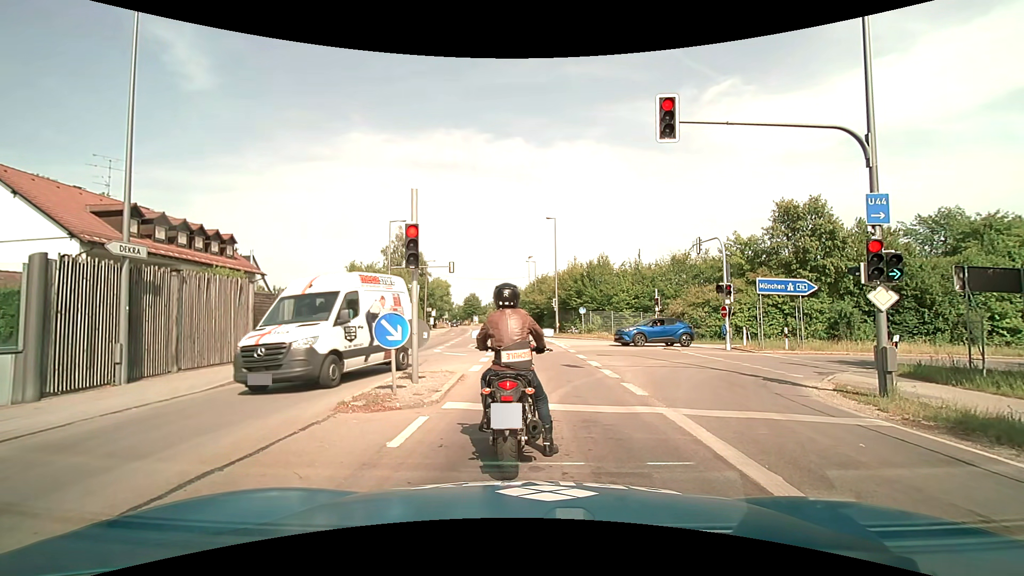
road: secondary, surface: asphalt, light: Day
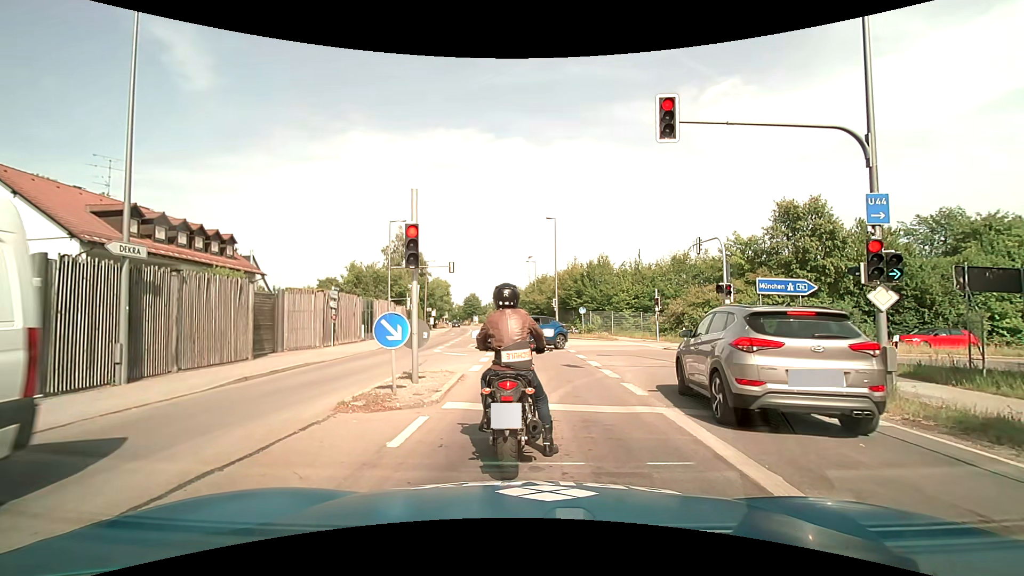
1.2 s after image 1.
(0.0, 0.0) m; 0°
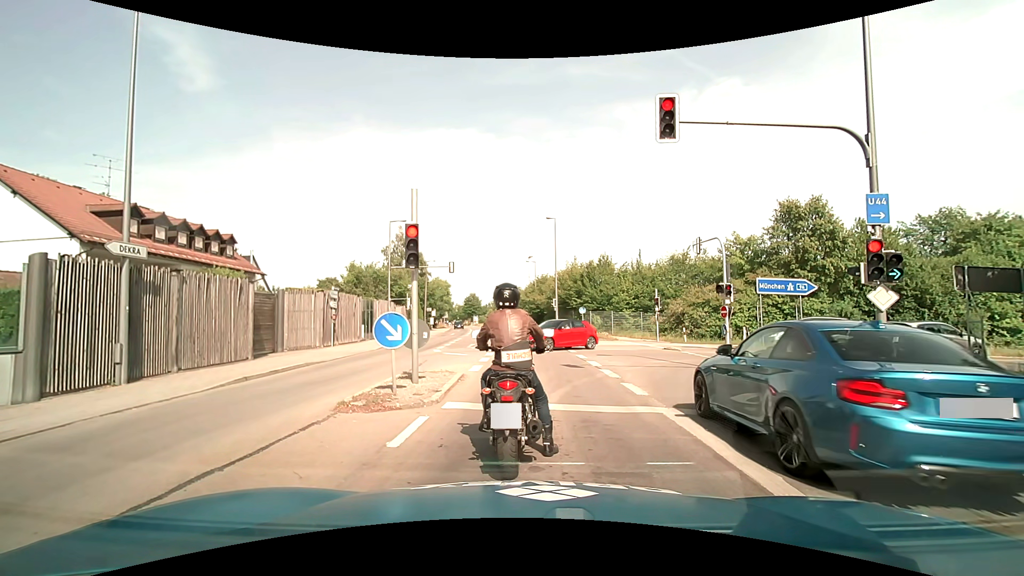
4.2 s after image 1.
(0.0, 0.0) m; 0°
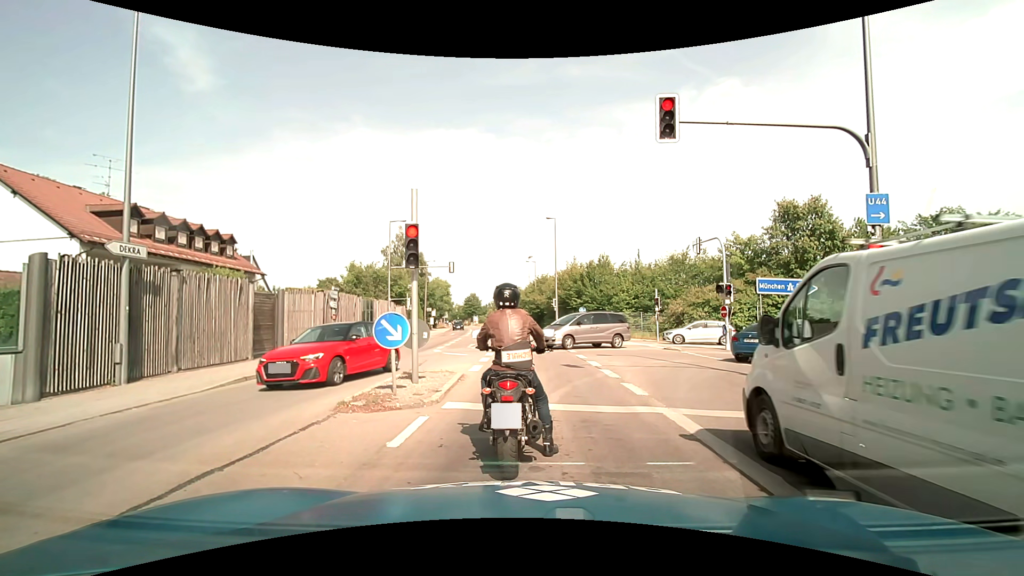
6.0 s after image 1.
(0.0, 0.0) m; 0°
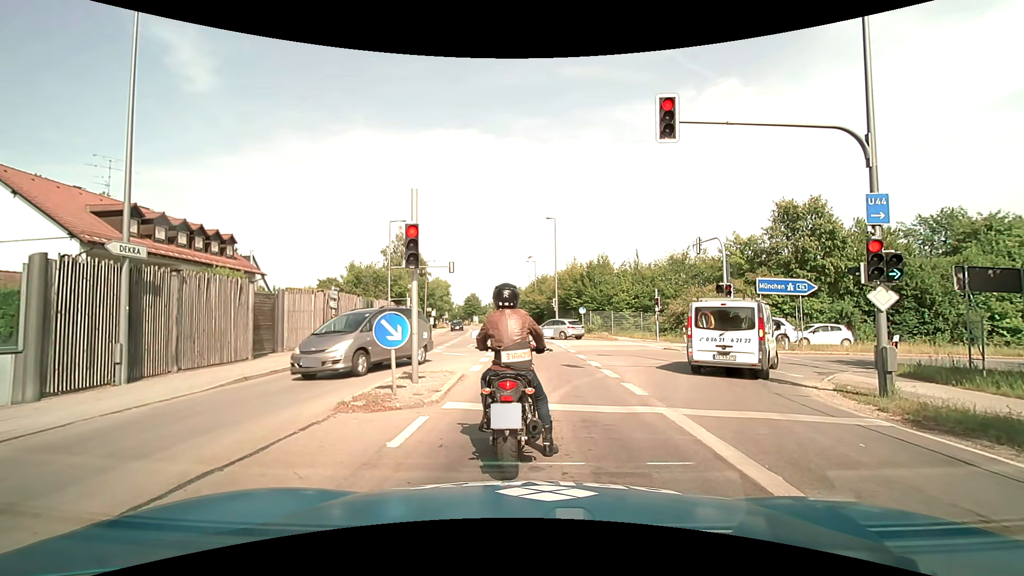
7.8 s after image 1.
(0.0, 0.0) m; 0°
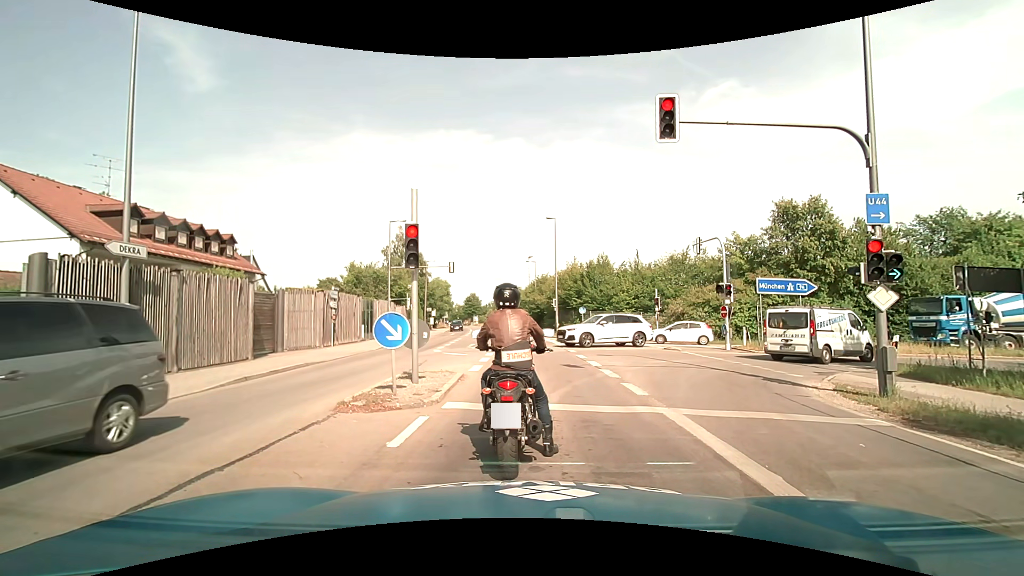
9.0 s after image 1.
(0.0, 0.0) m; 0°
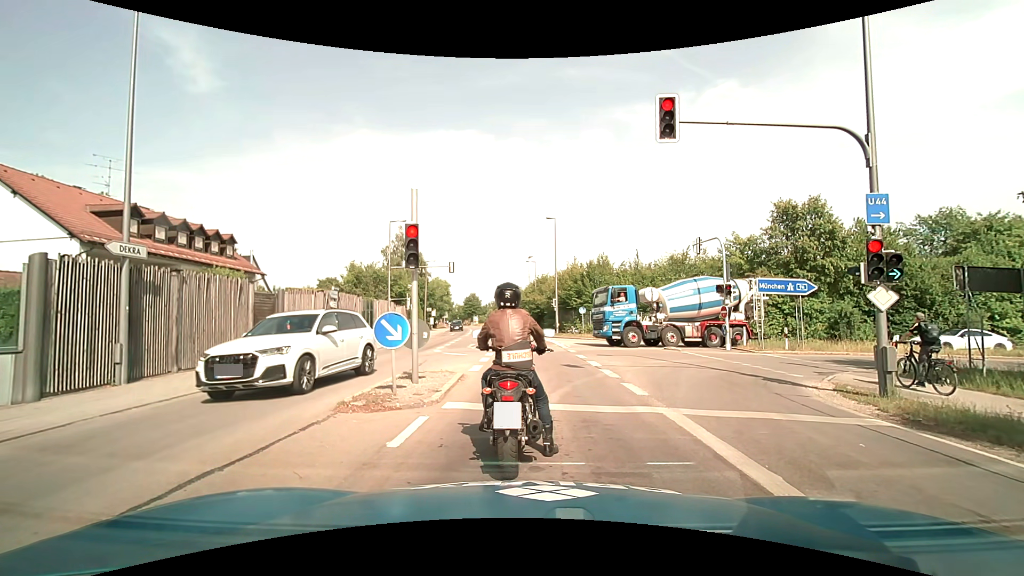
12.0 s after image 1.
(0.0, 0.0) m; 0°
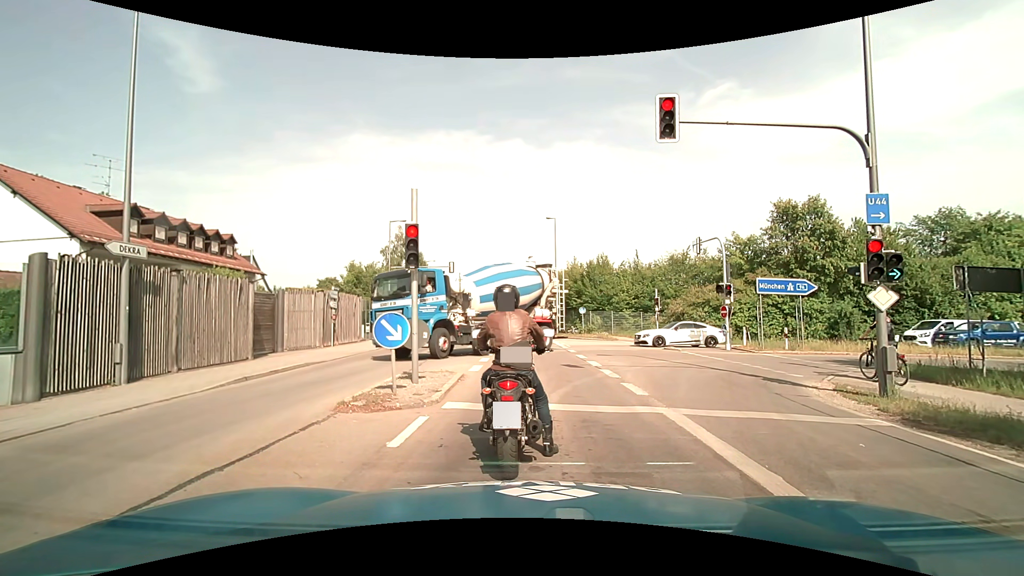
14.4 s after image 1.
(0.0, 0.0) m; 0°
(0, +10) (0, +20) (-1, +30) (-1, +40) (-2, +50) (-3, +60) (-4, +70) (-6, +80) (-8, +89) (-10, +99) m
